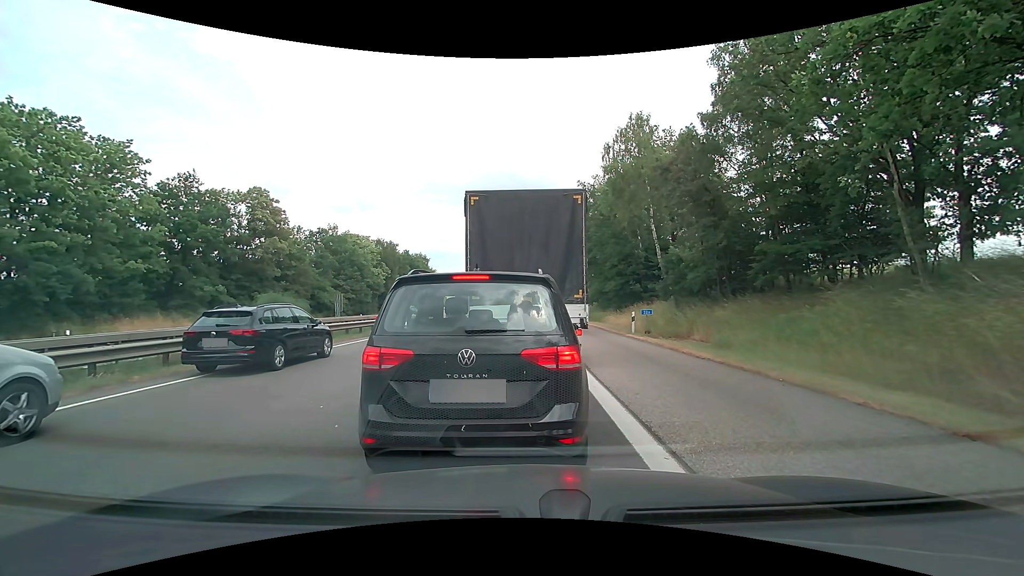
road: motorway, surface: asphalt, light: Day
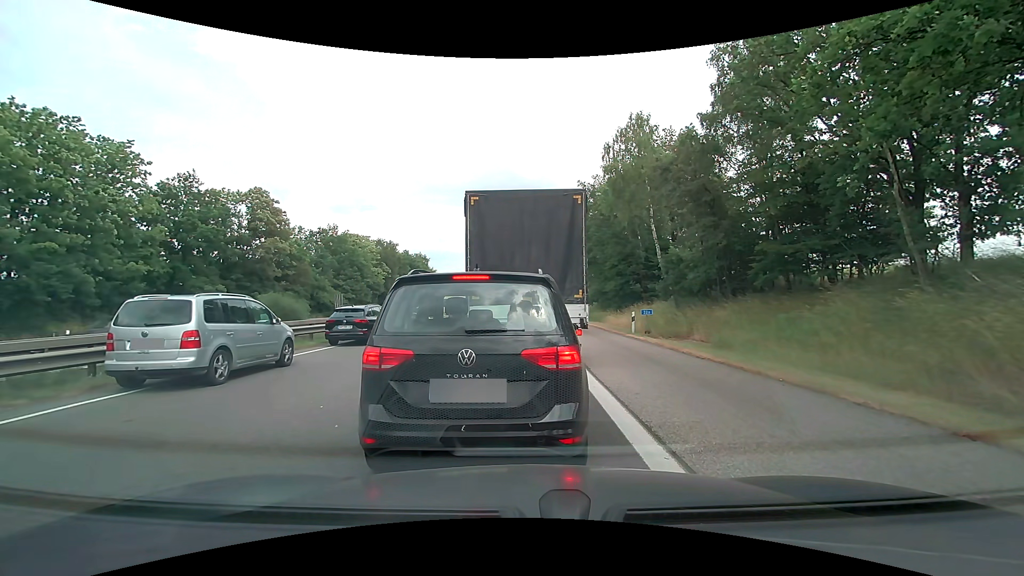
(0.0, 0.0) m; 0°
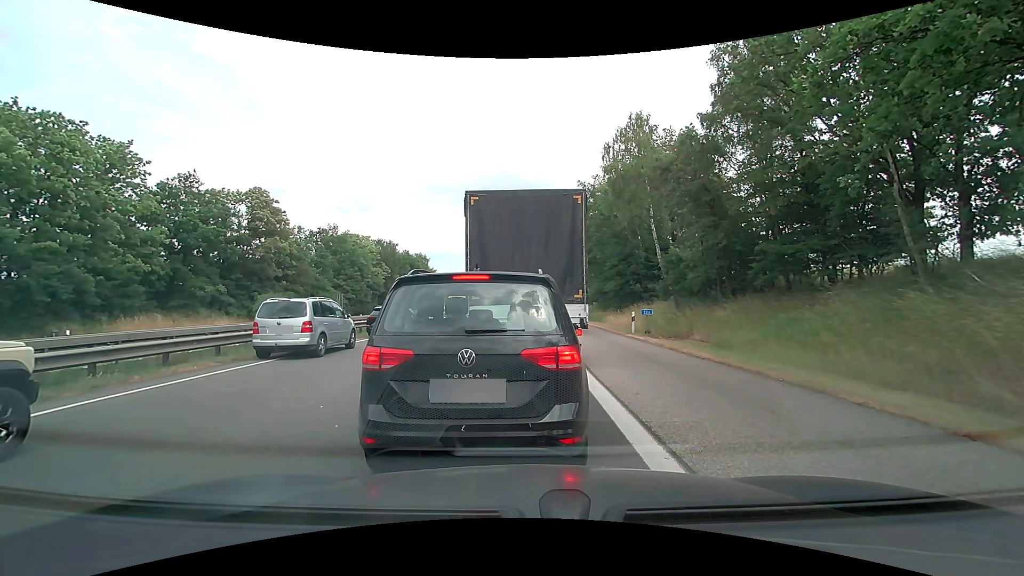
(0.0, 0.0) m; 0°
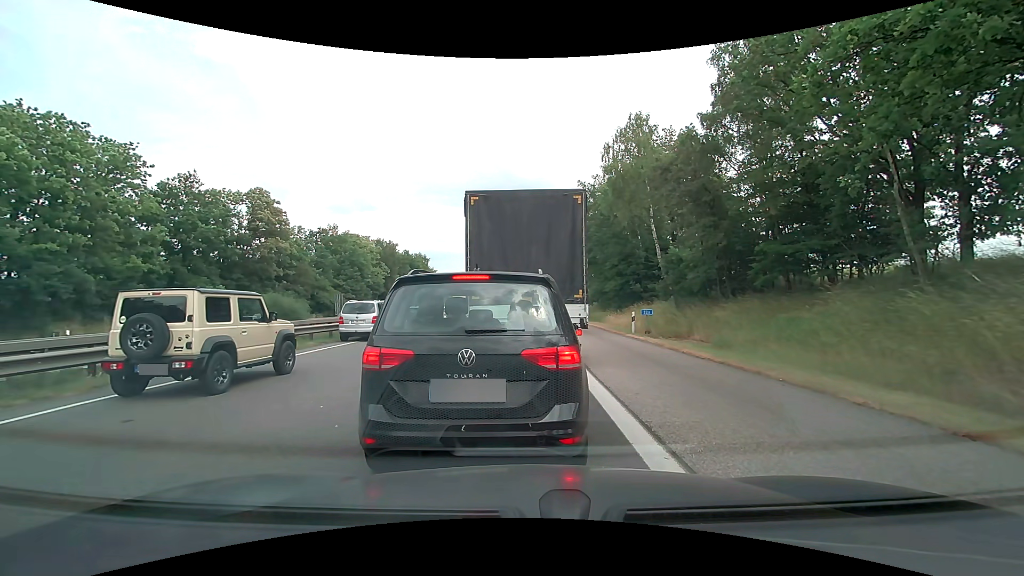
(0.0, 0.0) m; 0°
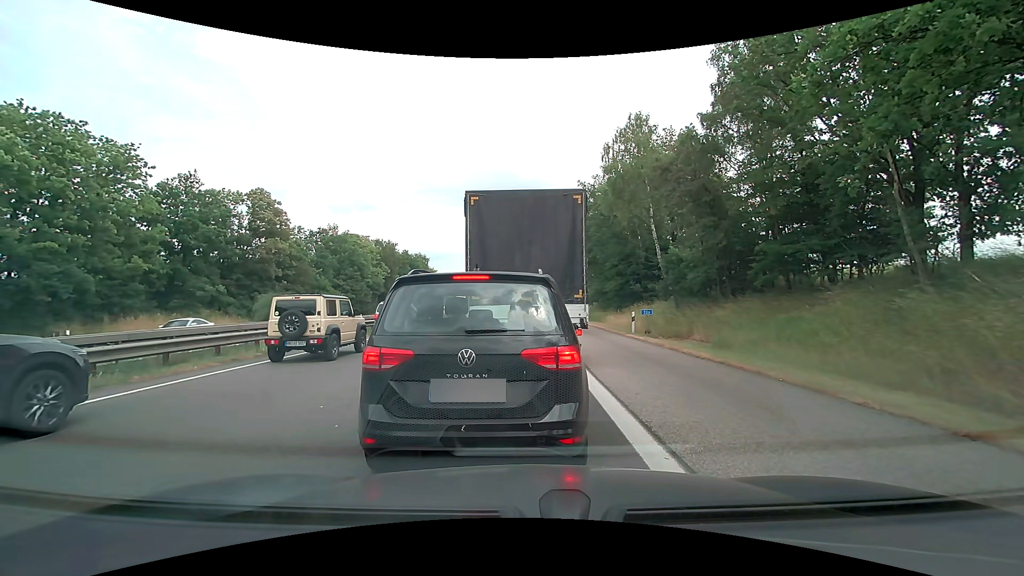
(0.0, 0.0) m; 0°
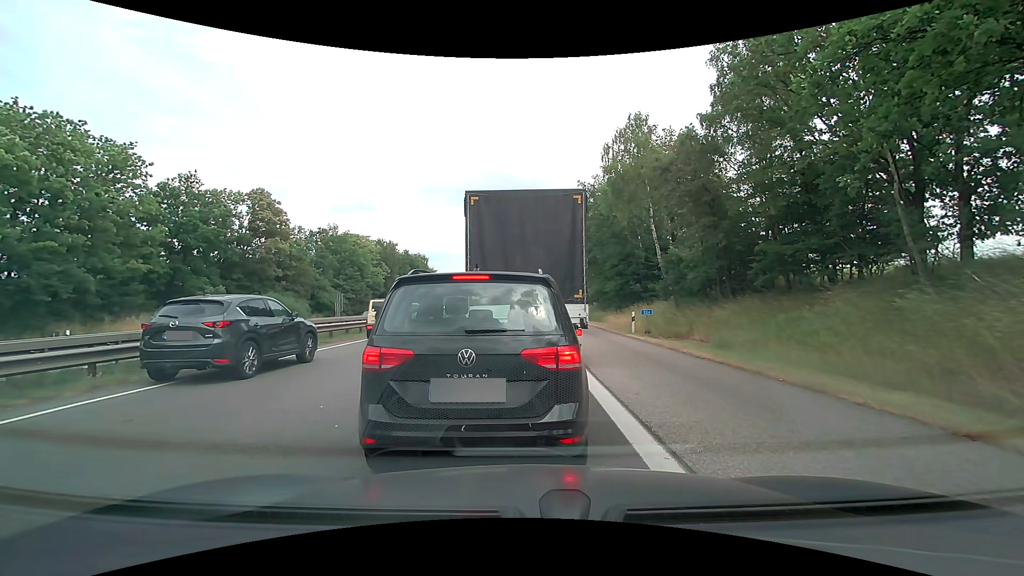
(0.0, 0.0) m; 0°
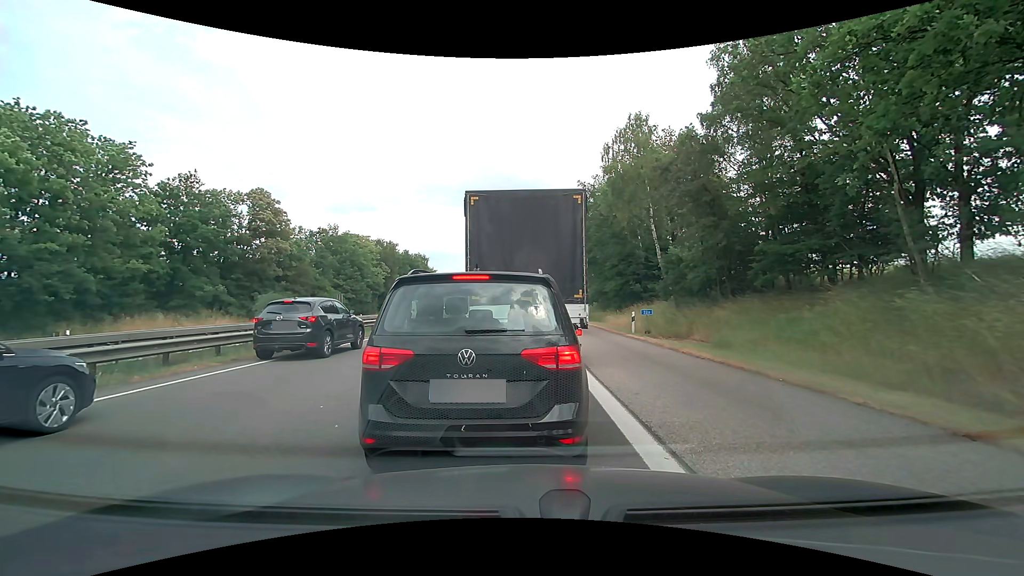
(0.0, 0.0) m; 0°
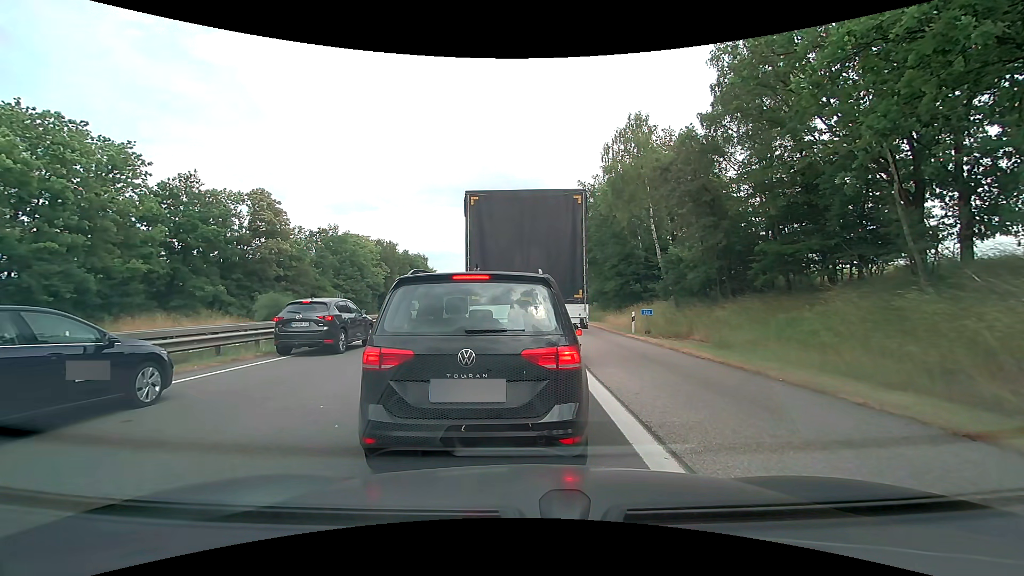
(0.0, 0.0) m; 0°
